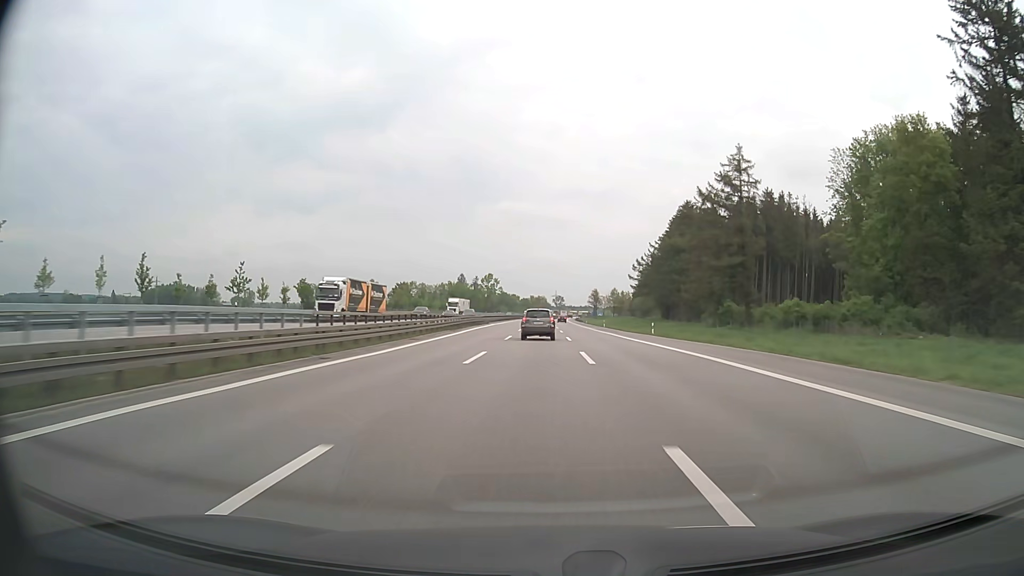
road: motorway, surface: asphalt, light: Day
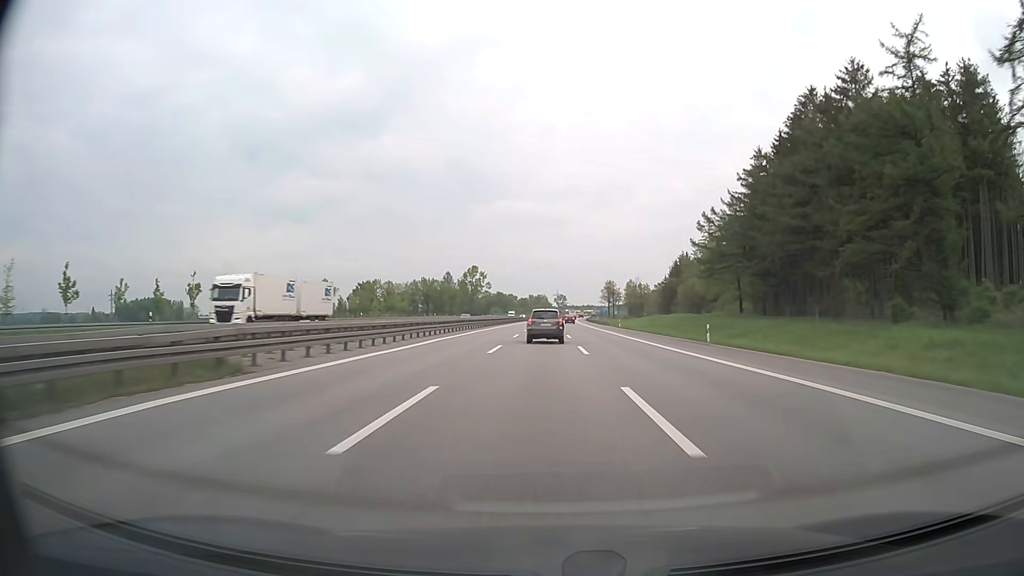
(-0.2, +66.1) m; 0°
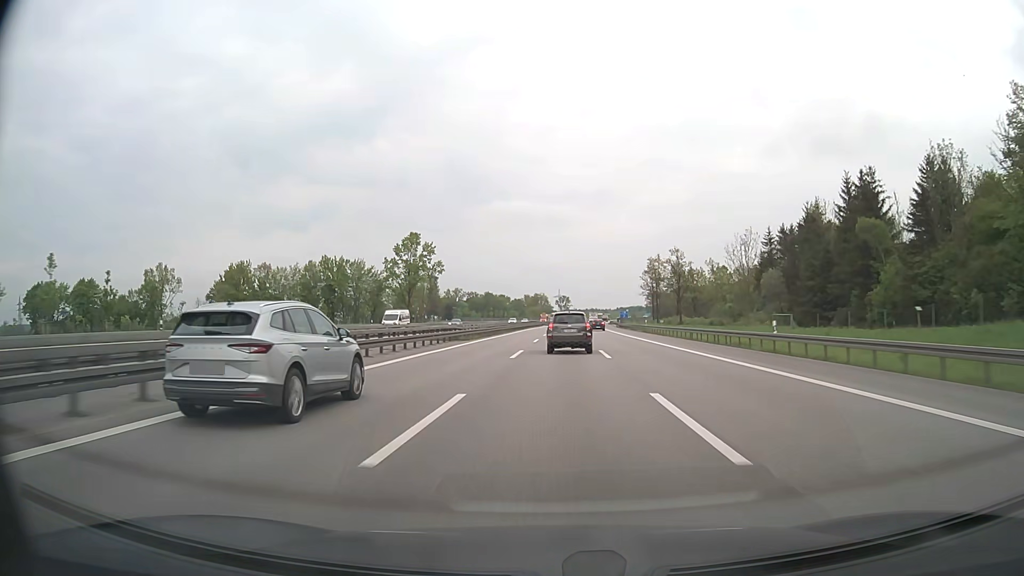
(+0.5, +108.0) m; 0°
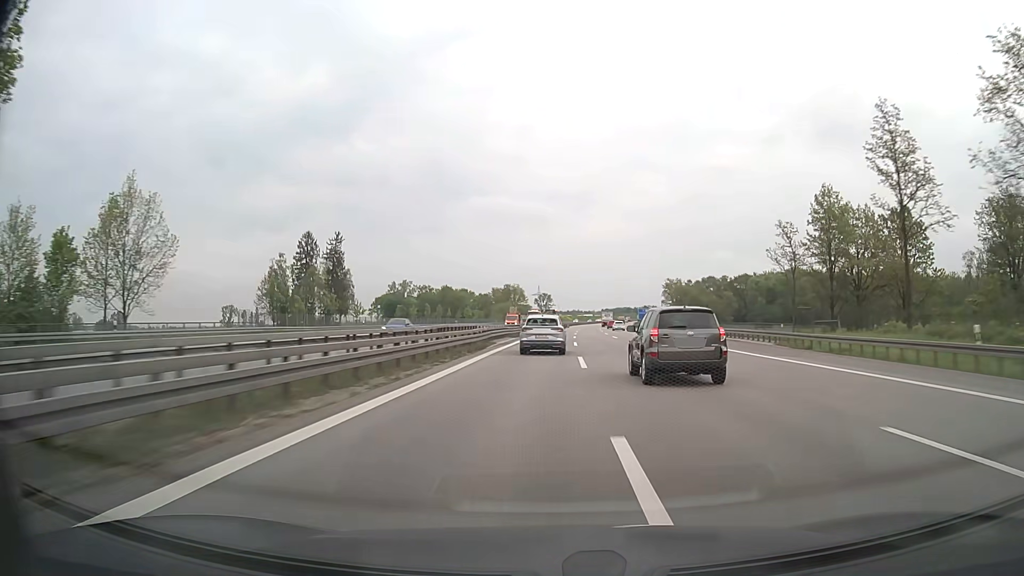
(+0.5, +112.9) m; +2°
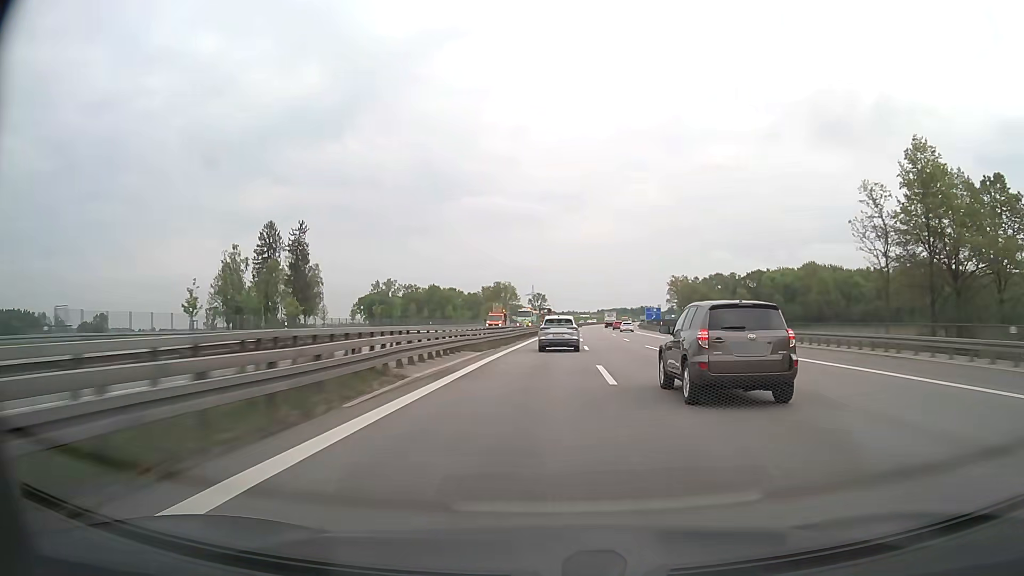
(0.0, +23.6) m; 0°
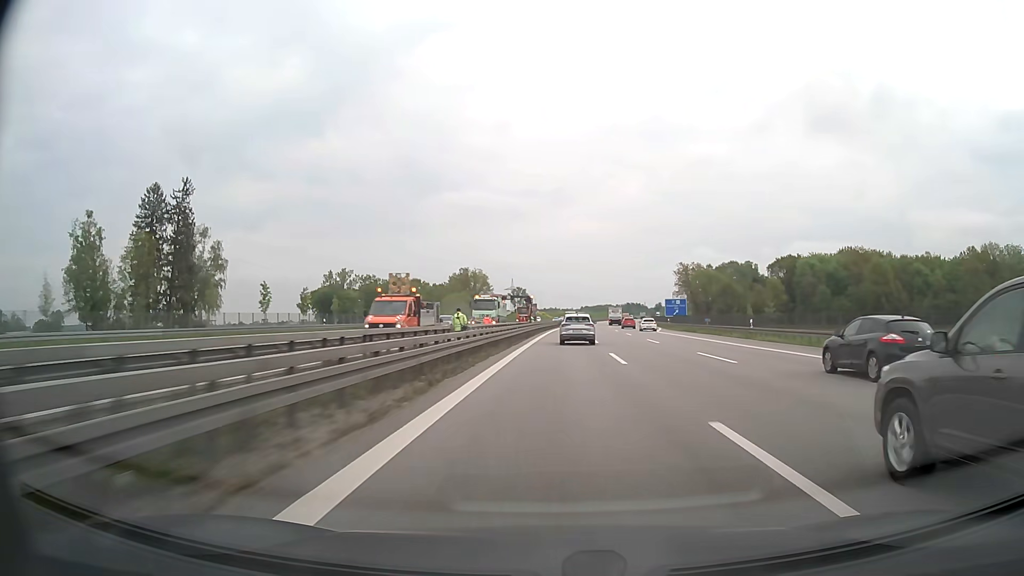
(+0.4, +47.9) m; +1°
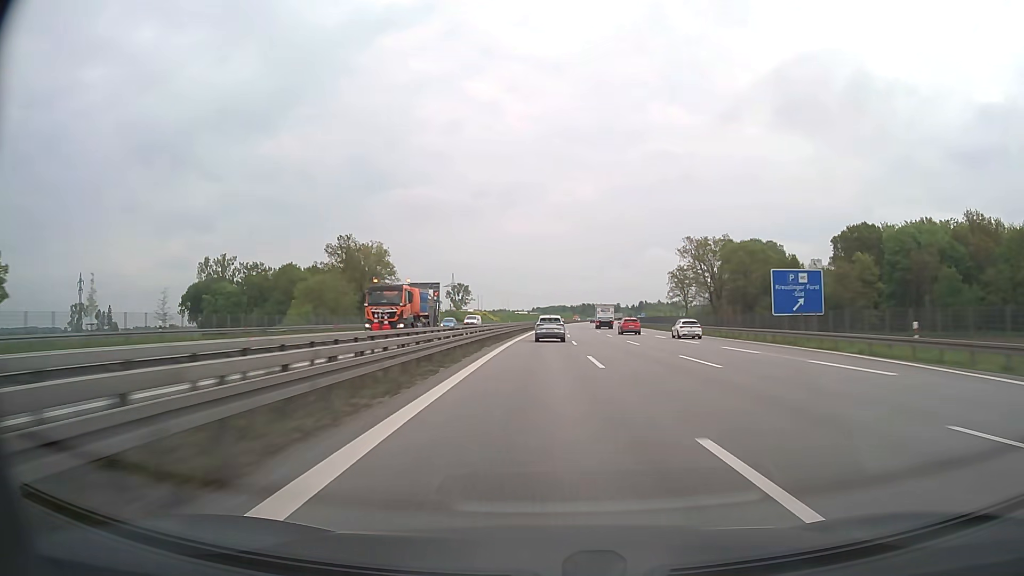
(+2.5, +73.1) m; +4°
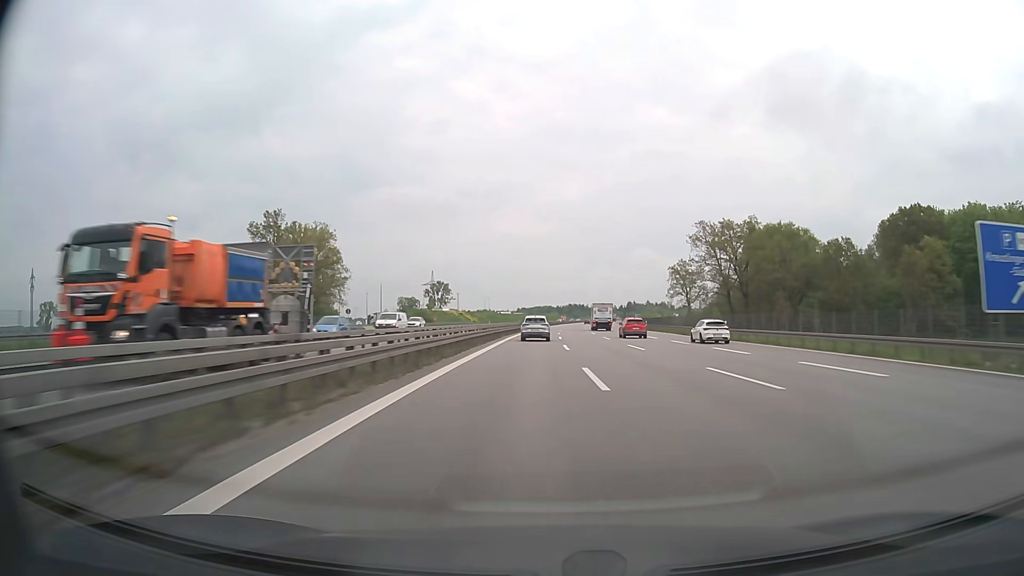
(+0.3, +24.7) m; +1°
(0, +10) (0, +20) (0, +30) (+1, +40) (+1, +50) (+1, +60) (+2, +70) (+2, +80) (+3, +90) (+3, +100) m
